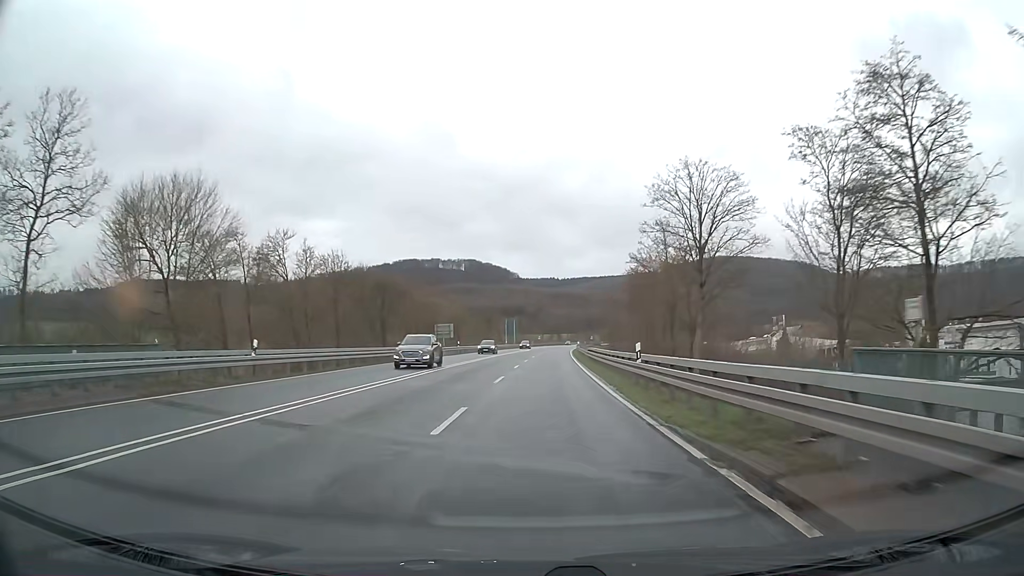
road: primary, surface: asphalt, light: Day
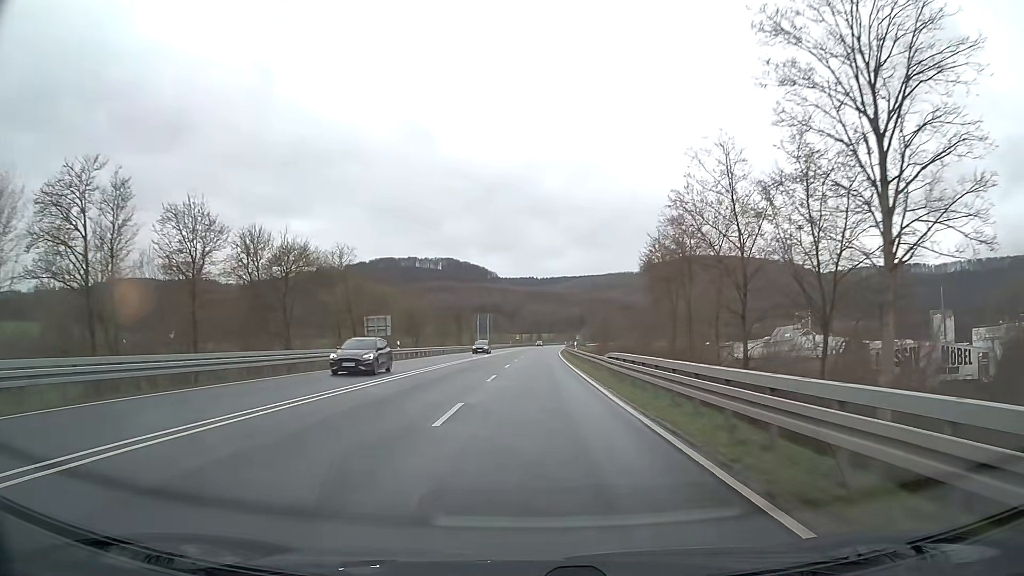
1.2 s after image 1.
(+0.4, +23.6) m; +2°
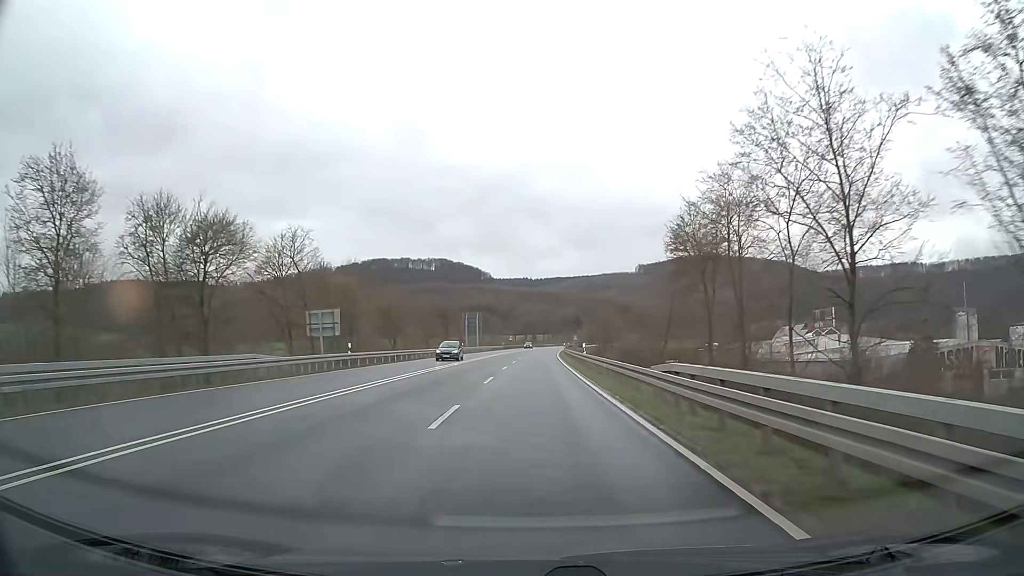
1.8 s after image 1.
(+0.1, +12.2) m; 0°
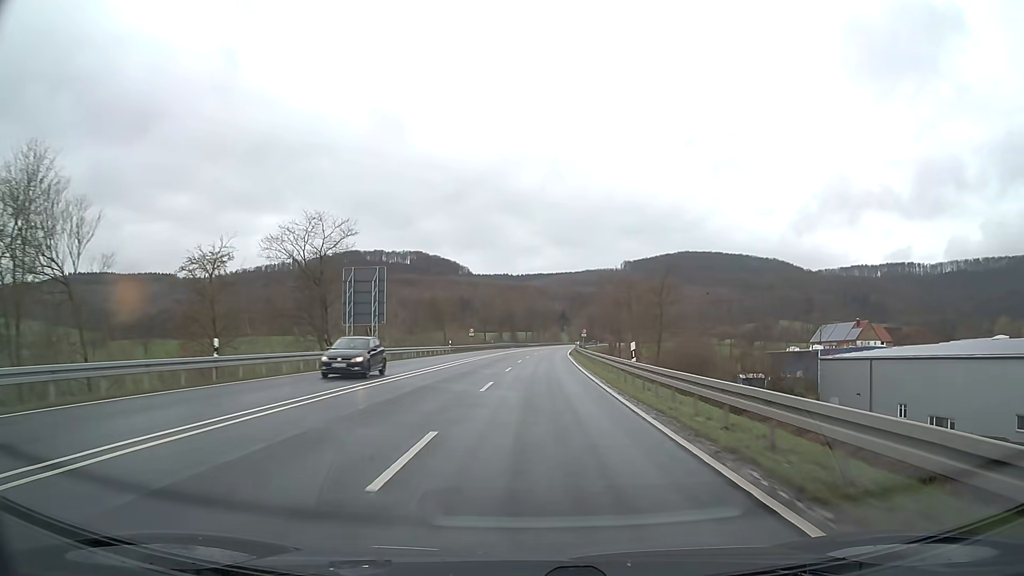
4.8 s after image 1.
(+0.8, +65.4) m; +2°
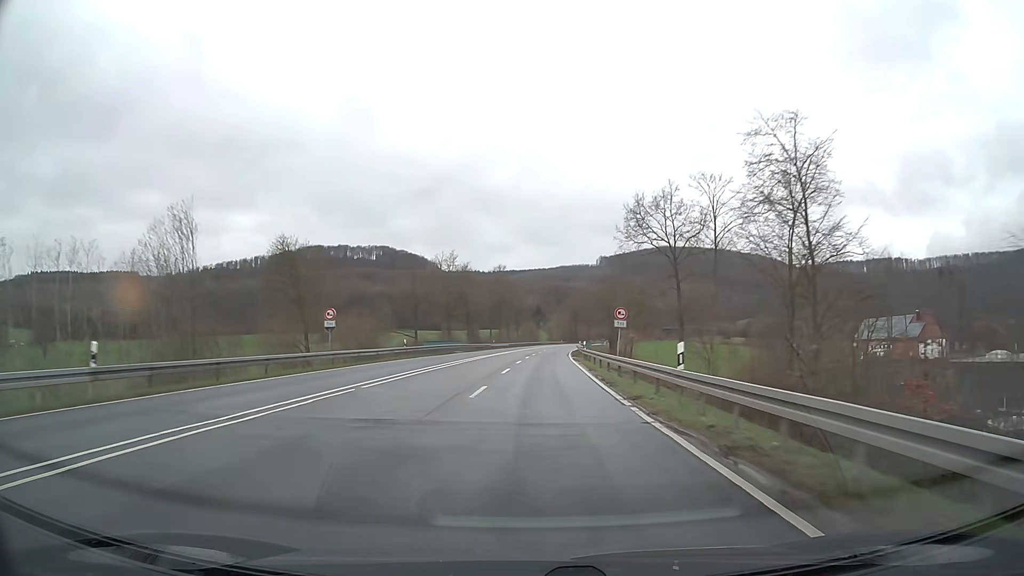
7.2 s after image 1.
(+1.3, +54.7) m; +2°
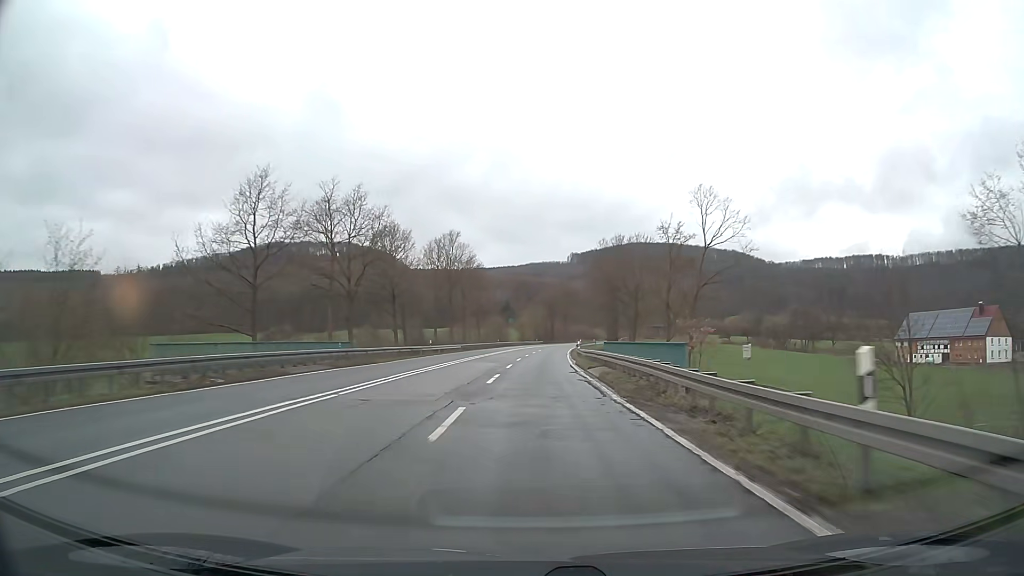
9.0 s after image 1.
(+0.7, +41.4) m; +3°
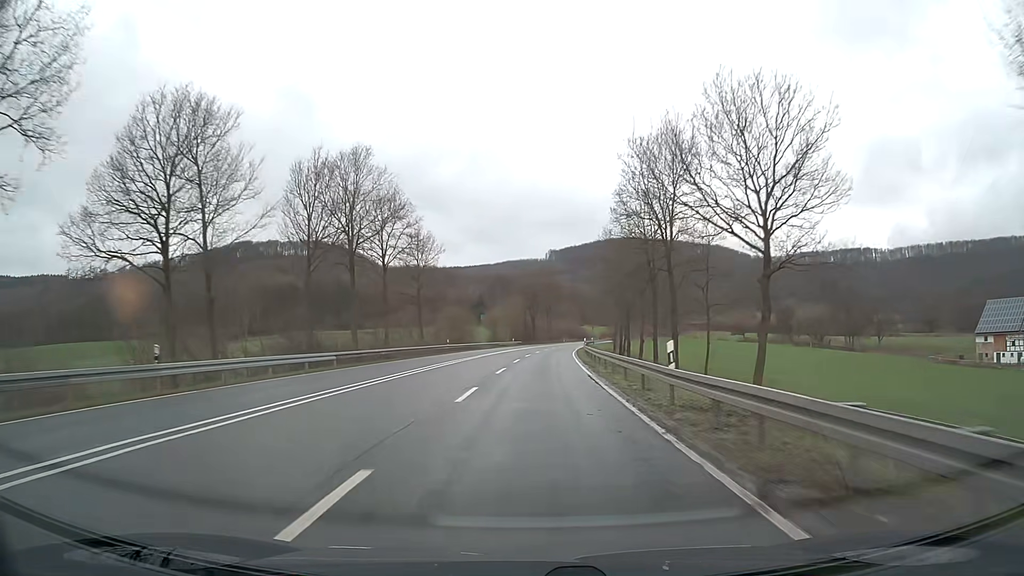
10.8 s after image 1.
(+0.9, +42.2) m; +2°
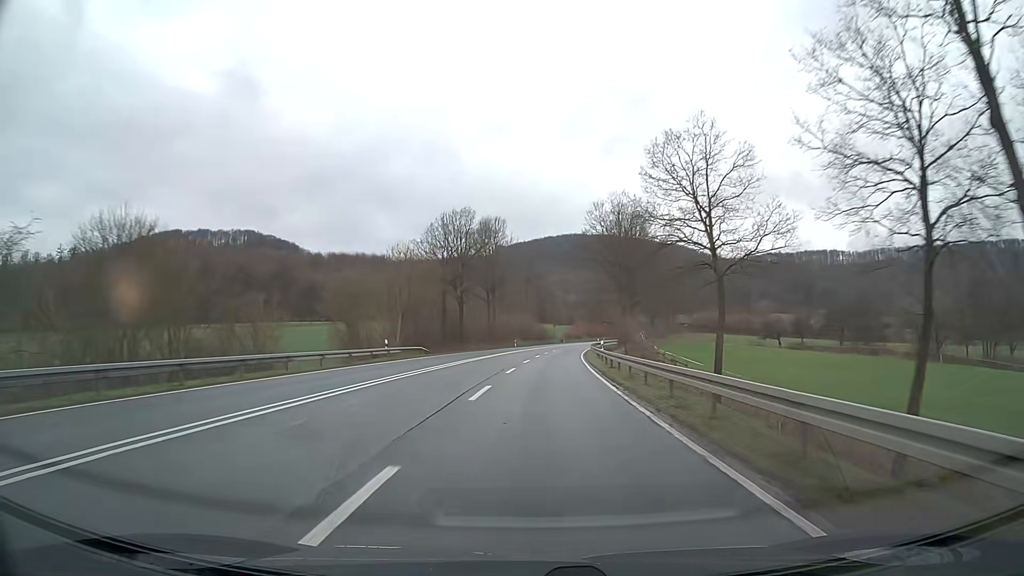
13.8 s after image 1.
(+2.8, +70.7) m; +5°
(0, +10) (0, +20) (0, +30) (+1, +40) (+2, +50) (+2, +60) (+3, +70) (+4, +80) (+5, +90) (+7, +100) m
